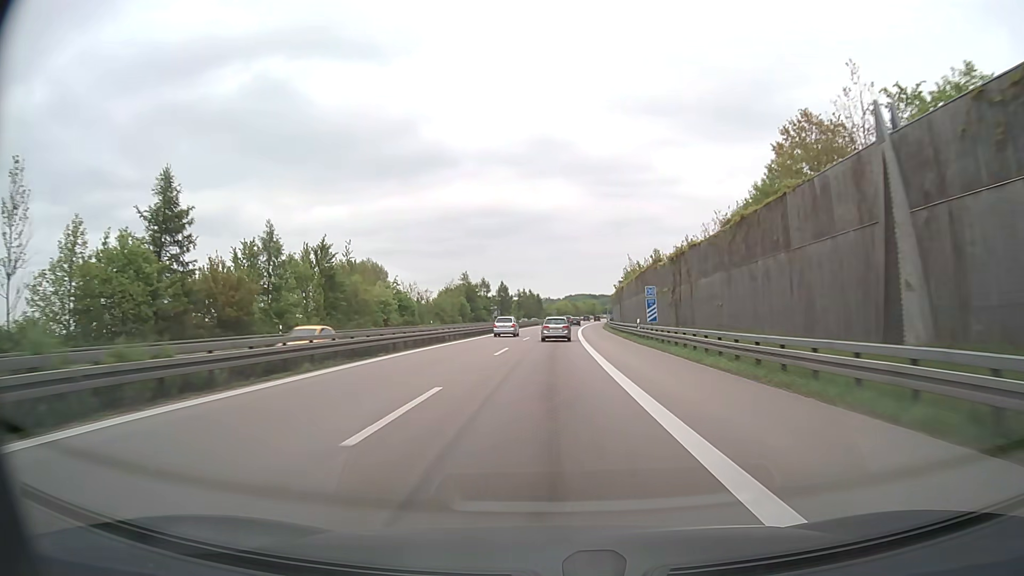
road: motorway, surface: asphalt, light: Day
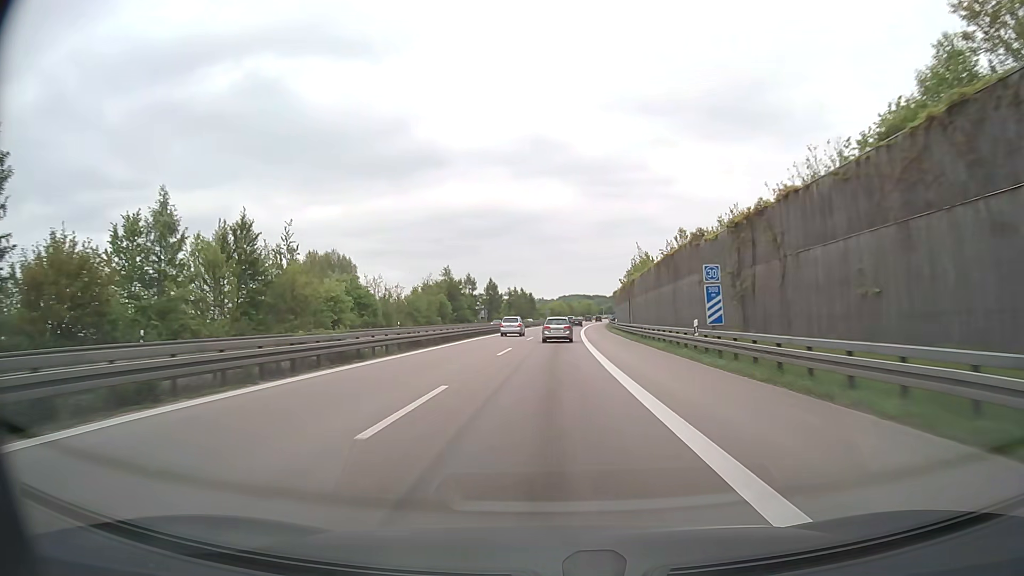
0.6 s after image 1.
(+0.1, +17.6) m; +1°
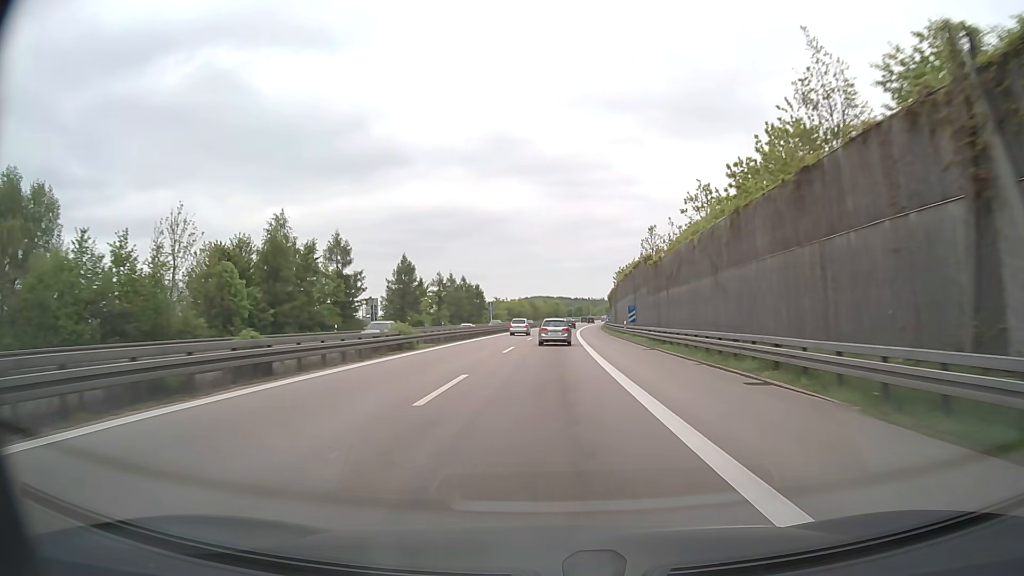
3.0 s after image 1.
(+1.7, +69.0) m; +3°
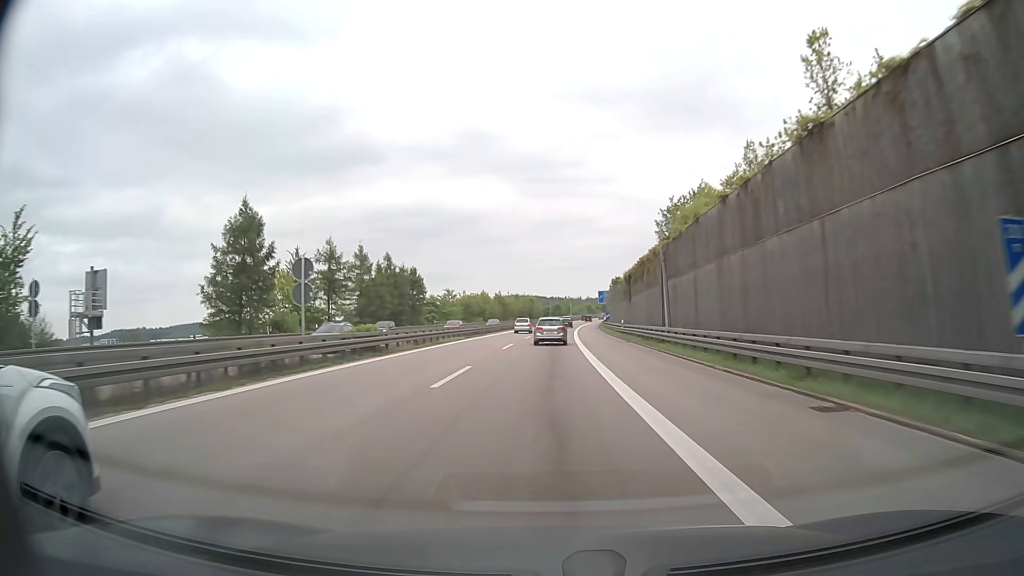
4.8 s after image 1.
(+1.0, +51.2) m; +2°
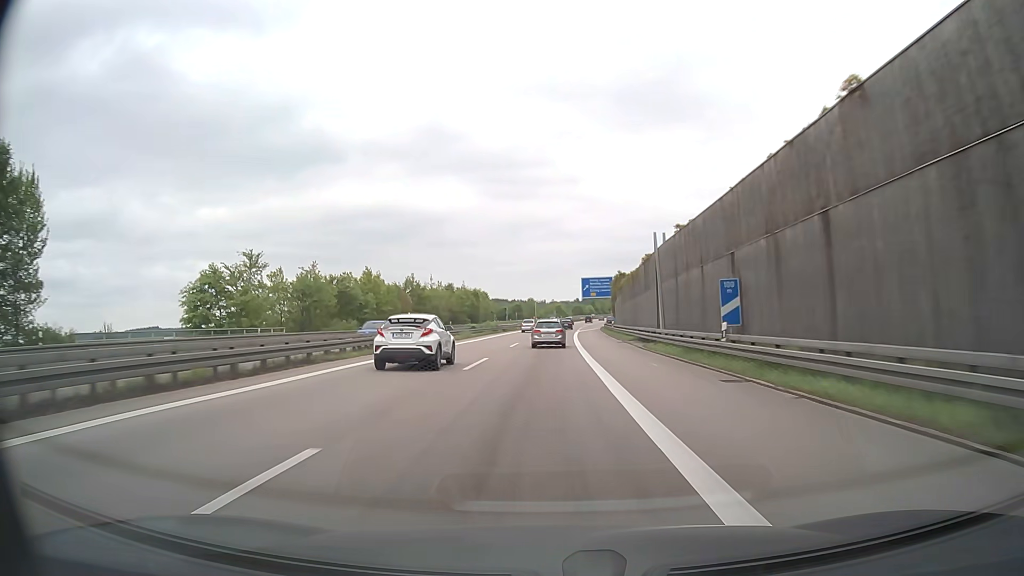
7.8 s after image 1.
(+2.5, +84.8) m; +3°
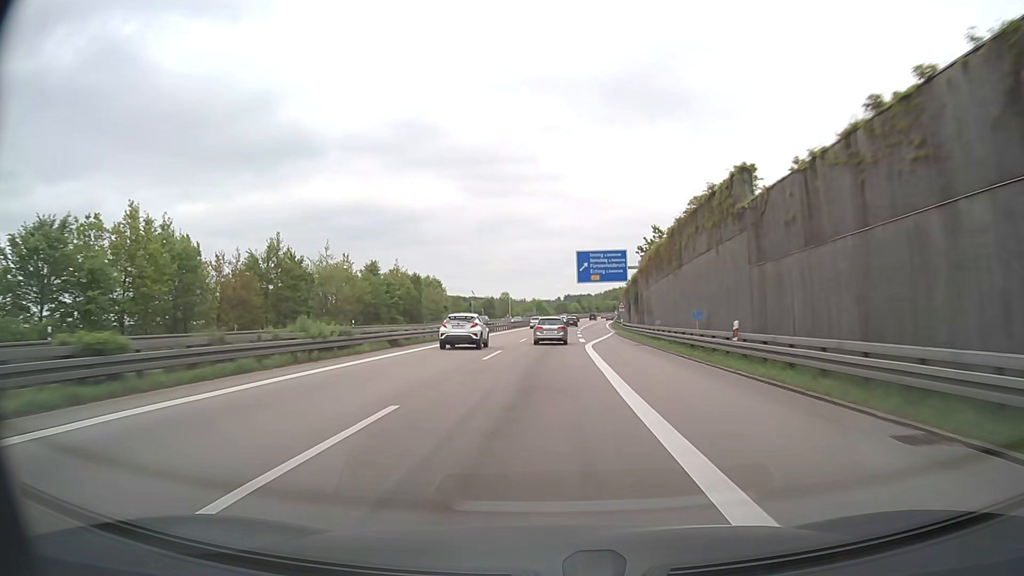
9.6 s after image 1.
(+0.8, +50.7) m; +2°
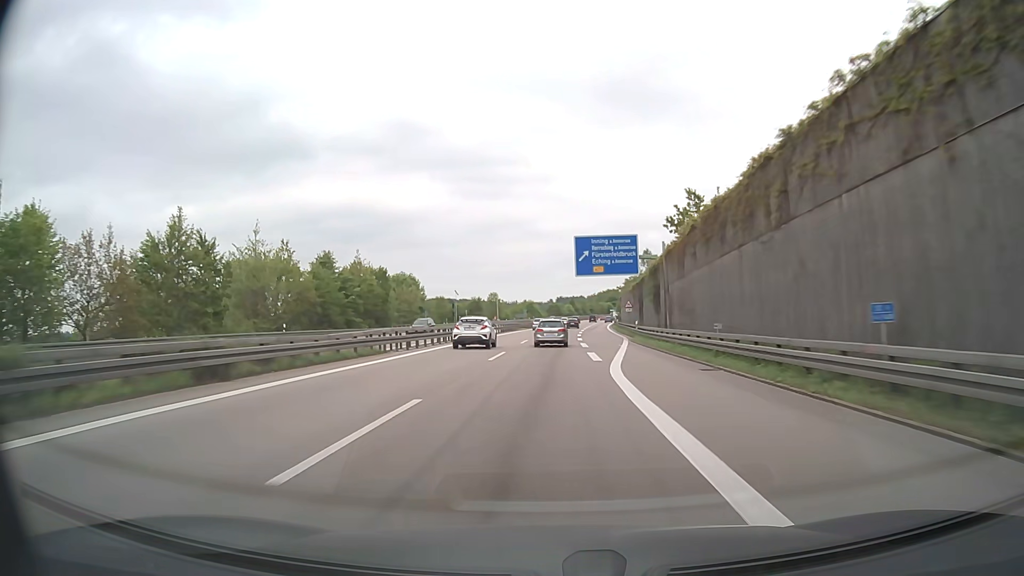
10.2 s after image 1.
(+0.1, +16.9) m; +1°
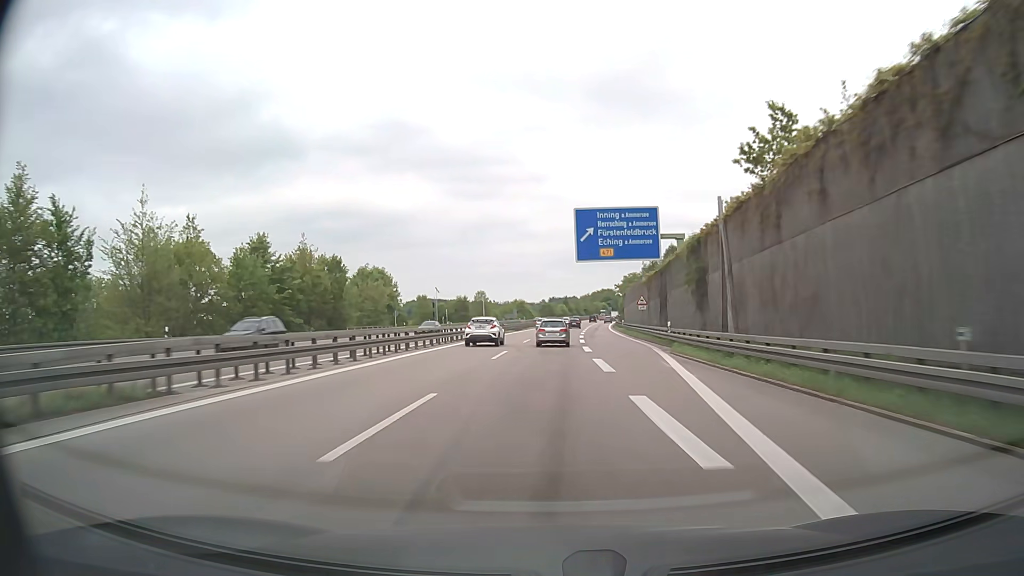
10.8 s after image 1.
(+0.1, +16.9) m; +1°
(0, +10) (0, +20) (0, +30) (0, +40) (+1, +50) (+1, +60) (+2, +70) (+2, +80) (+3, +90) (+4, +100) m
